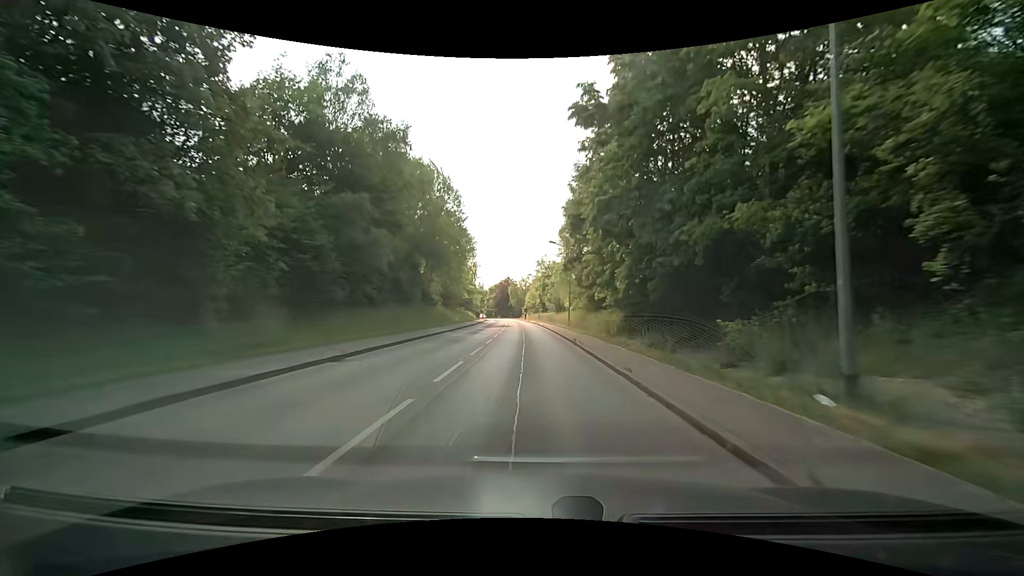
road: tertiary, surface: asphalt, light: Day
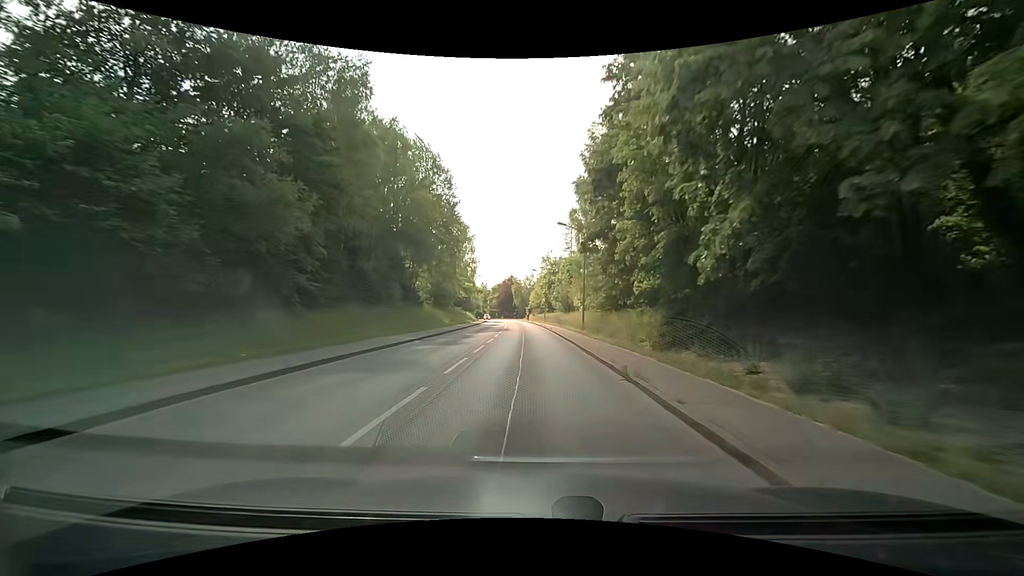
(-0.1, +10.9) m; 0°
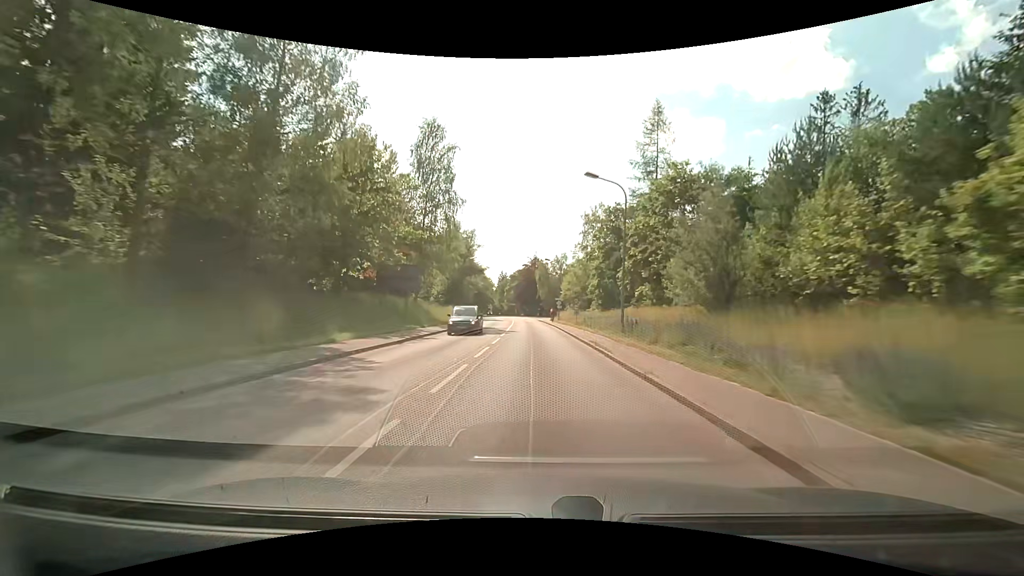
(-2.0, +57.4) m; -3°
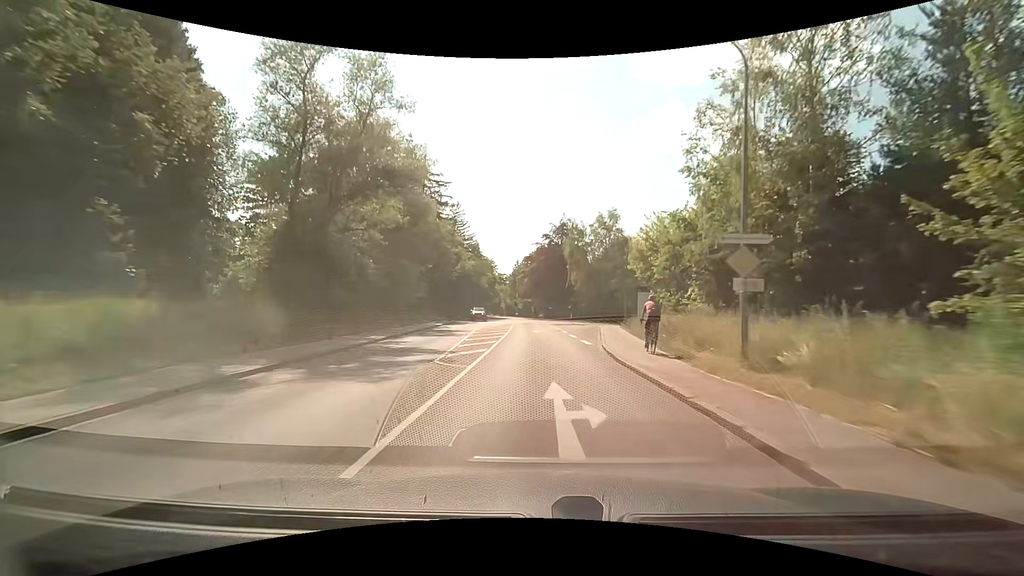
(-1.5, +59.5) m; -3°
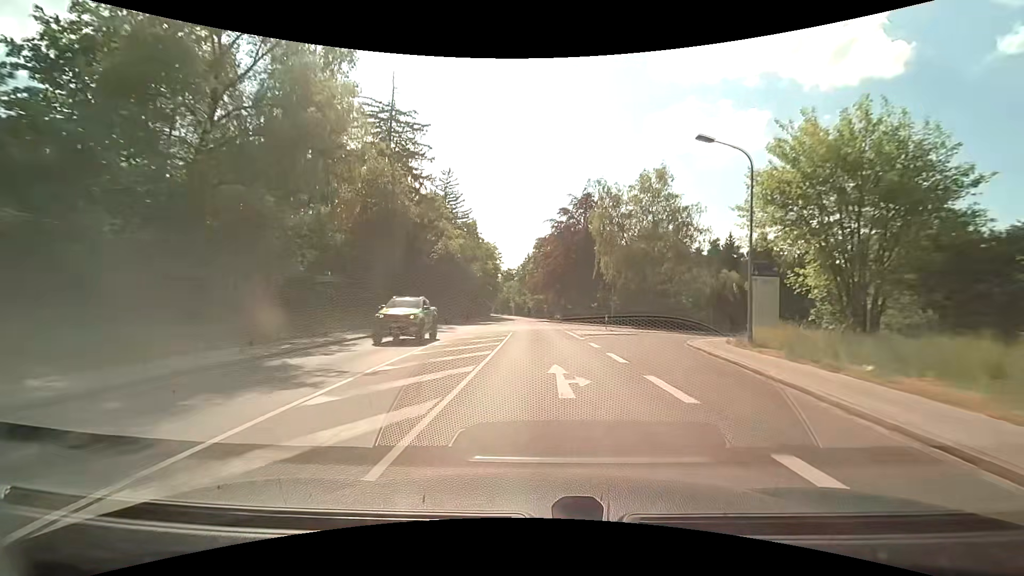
(-0.2, +23.9) m; -1°
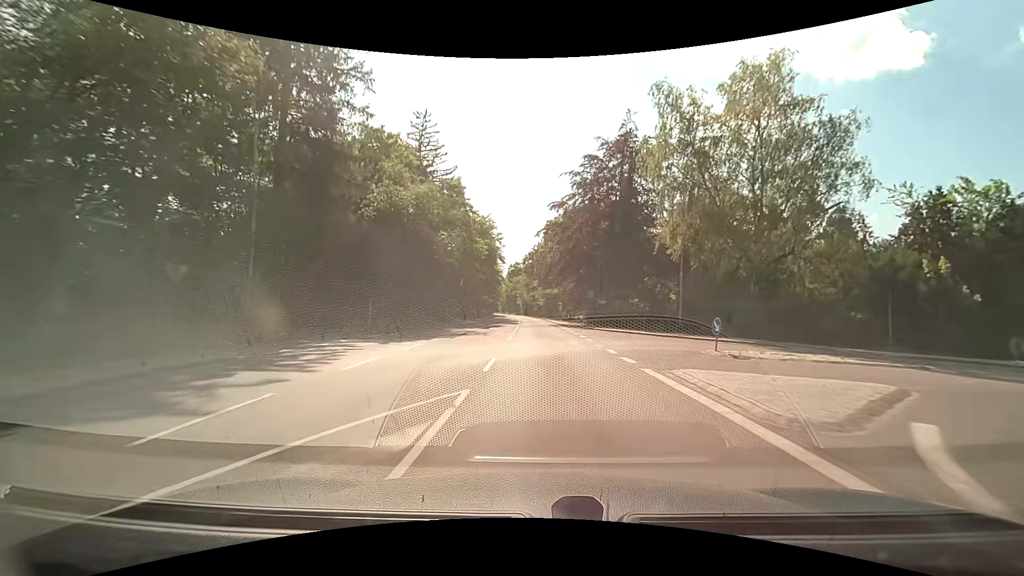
(-0.4, +23.9) m; -1°
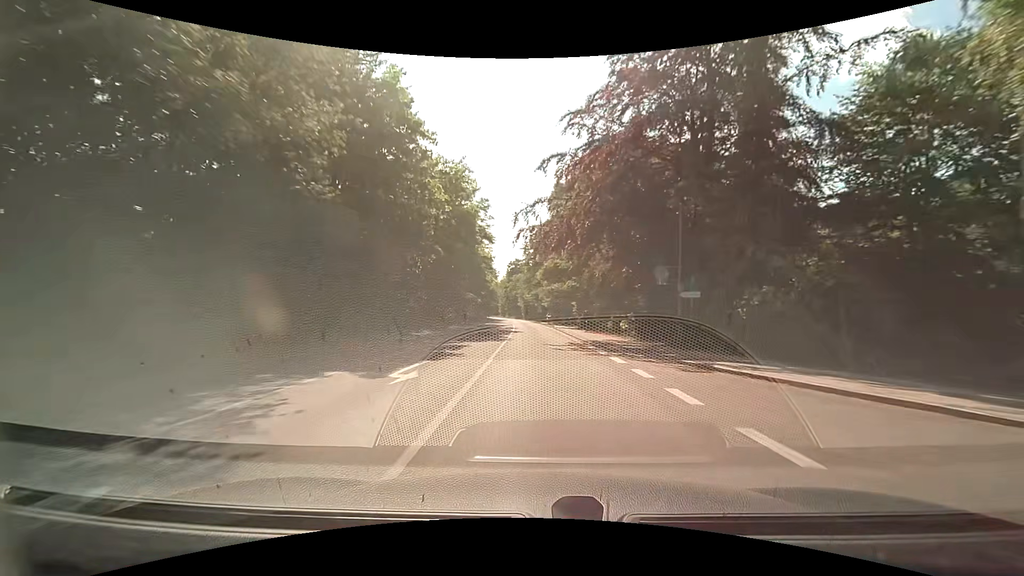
(-0.2, +23.9) m; -1°
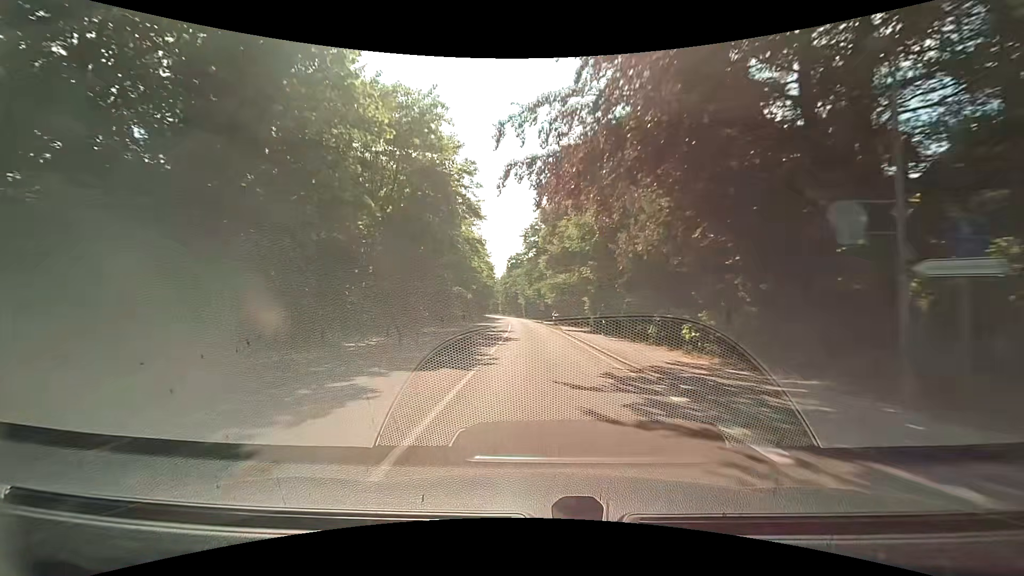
(0.0, +11.9) m; -1°
